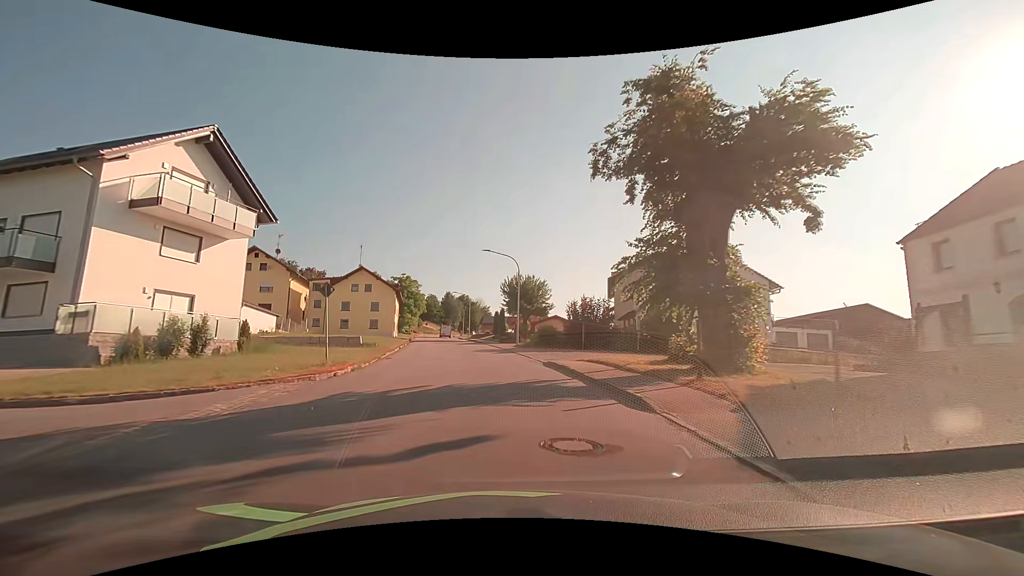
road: tertiary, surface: asphalt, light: Day
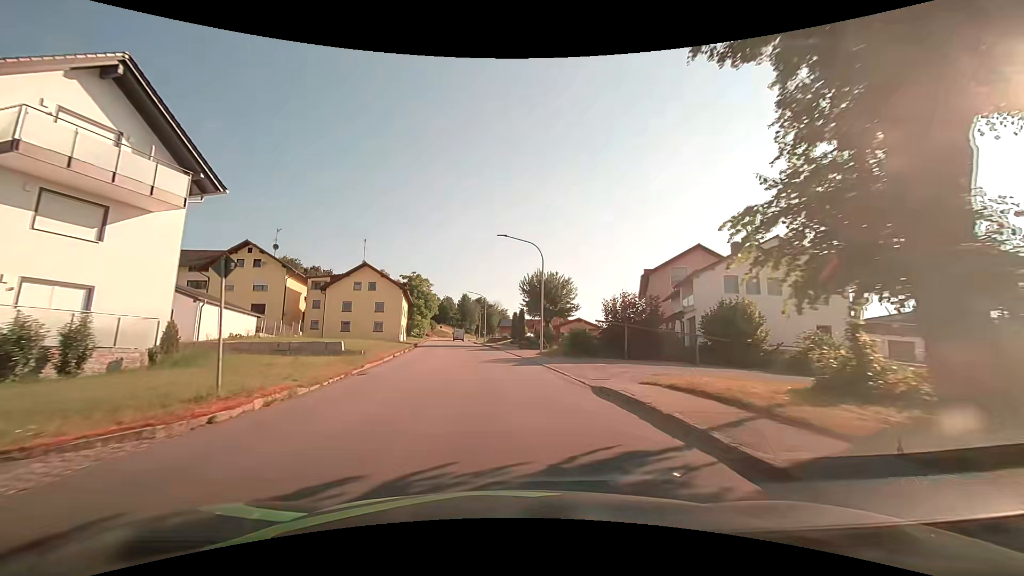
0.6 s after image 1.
(-0.1, +7.4) m; -2°
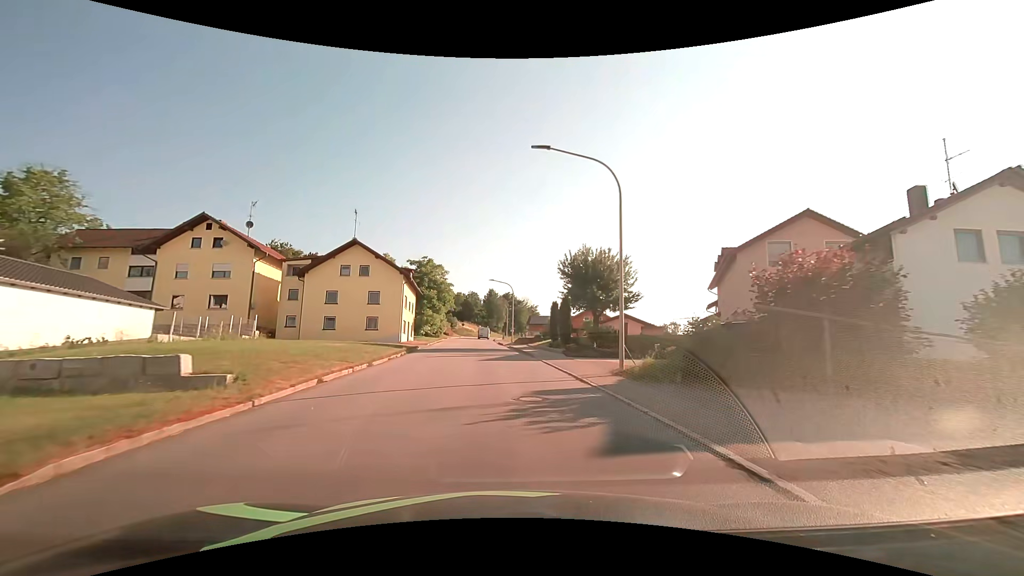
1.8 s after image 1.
(-0.5, +14.9) m; -3°
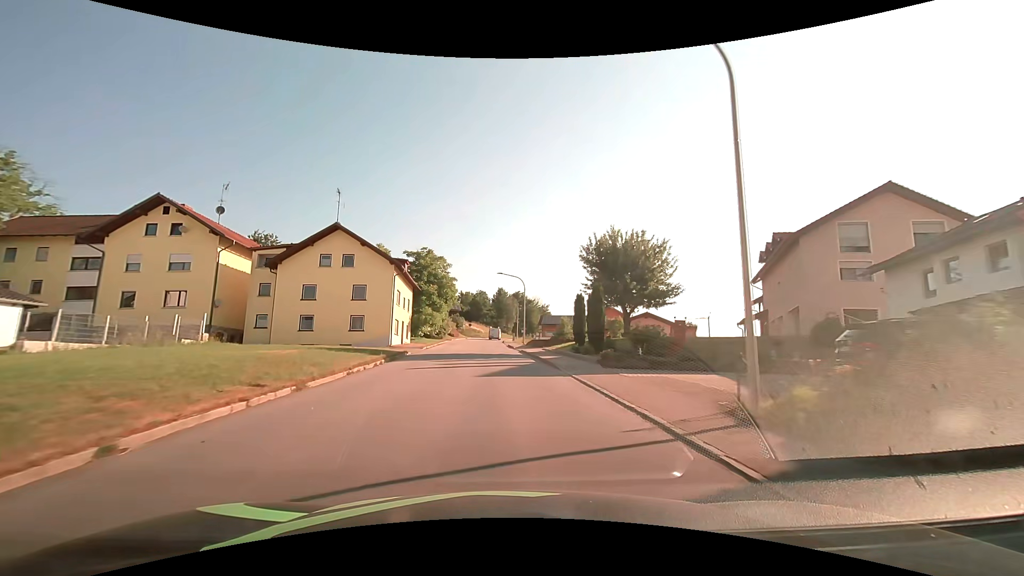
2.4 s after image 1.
(-0.1, +7.5) m; -1°
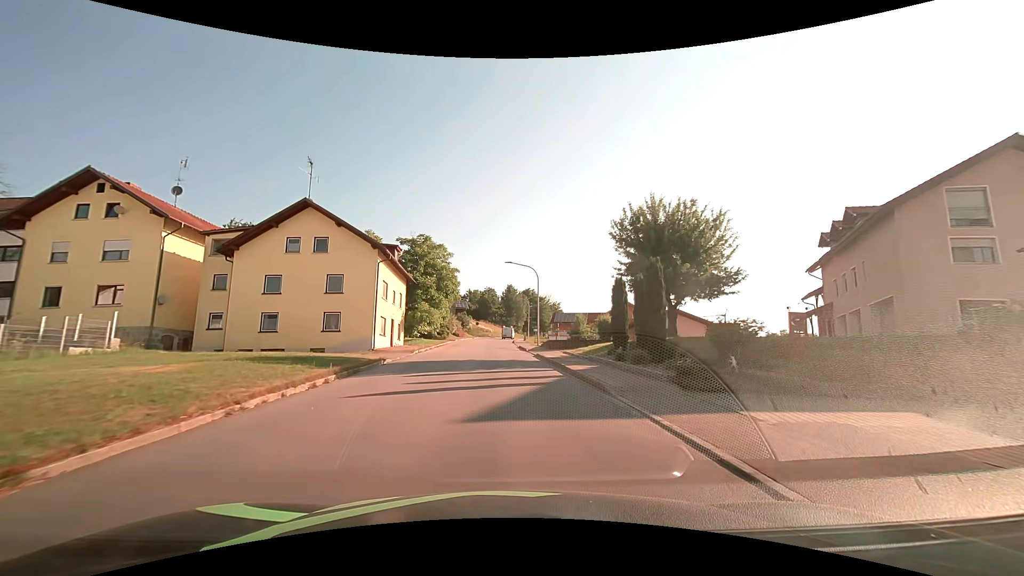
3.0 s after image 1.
(-0.1, +7.5) m; -1°
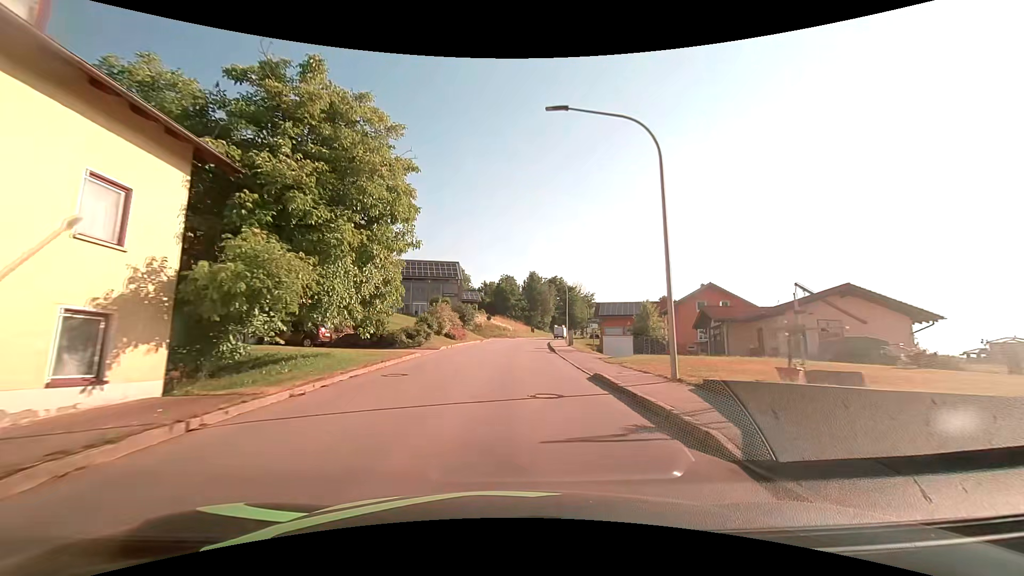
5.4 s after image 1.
(-0.8, +30.3) m; -2°
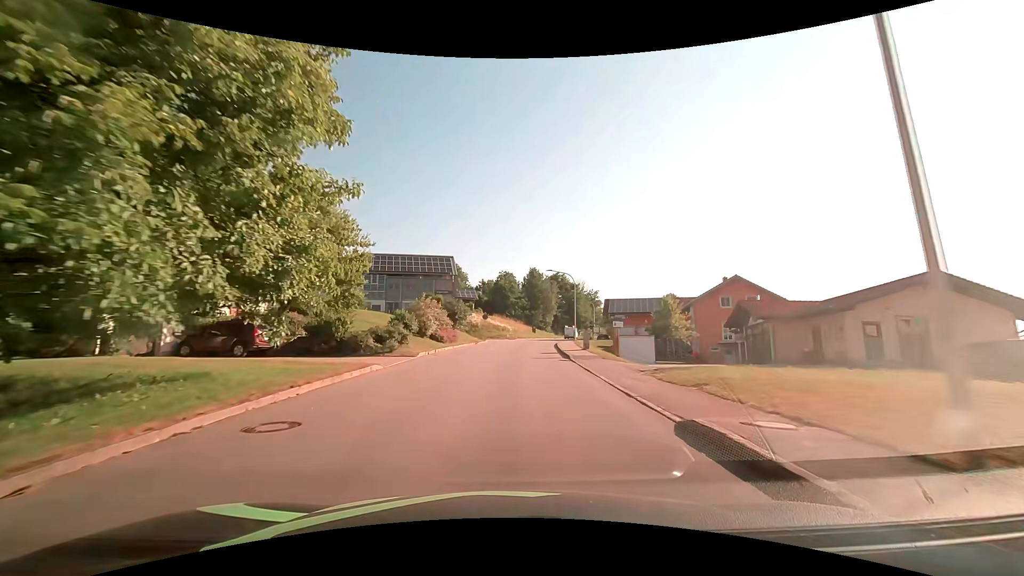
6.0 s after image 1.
(0.0, +7.6) m; 0°
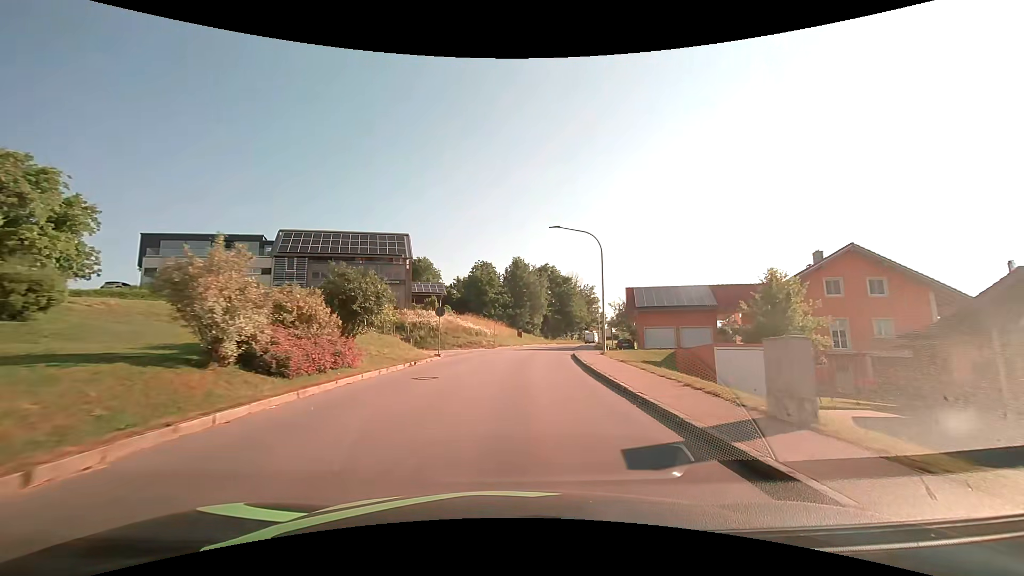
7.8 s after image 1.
(+0.4, +22.9) m; +2°
(0, +10) (+1, +20) (+1, +30) (+3, +40) (+4, +50) (+6, +60) (+9, +69) (+11, +79) (+14, +89) (+17, +98) m
